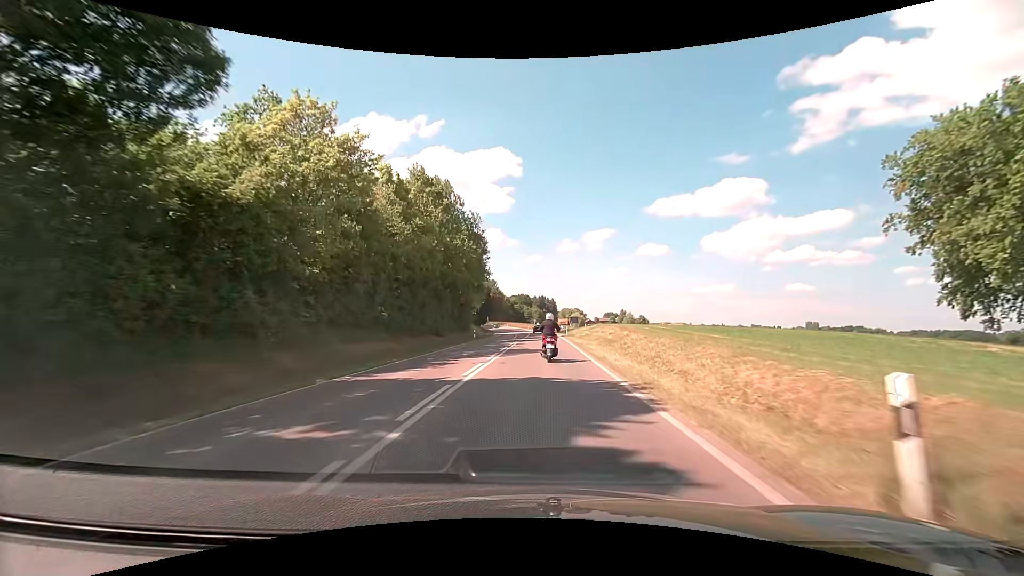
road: secondary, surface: asphalt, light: Day
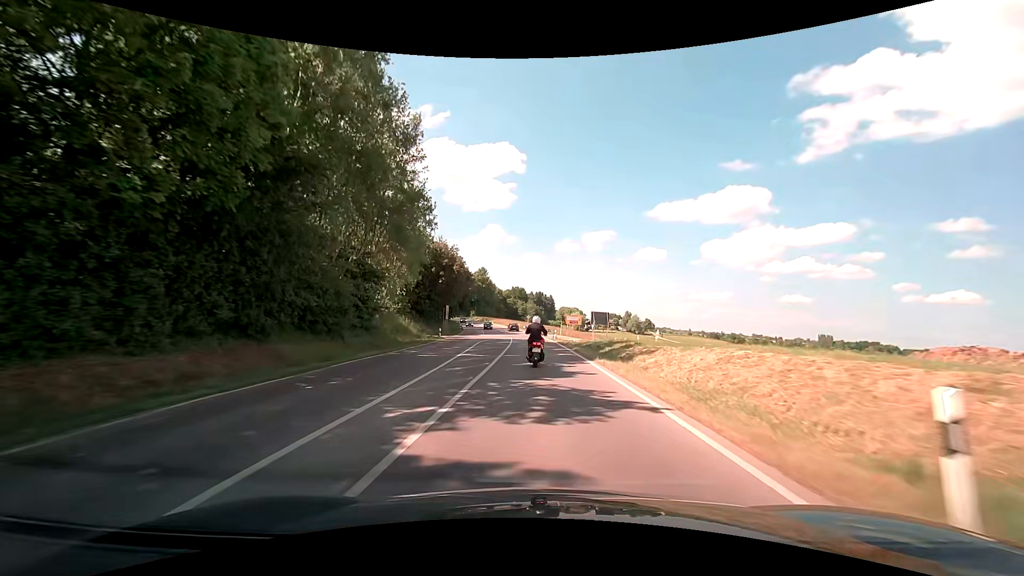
(+0.3, +50.2) m; +1°
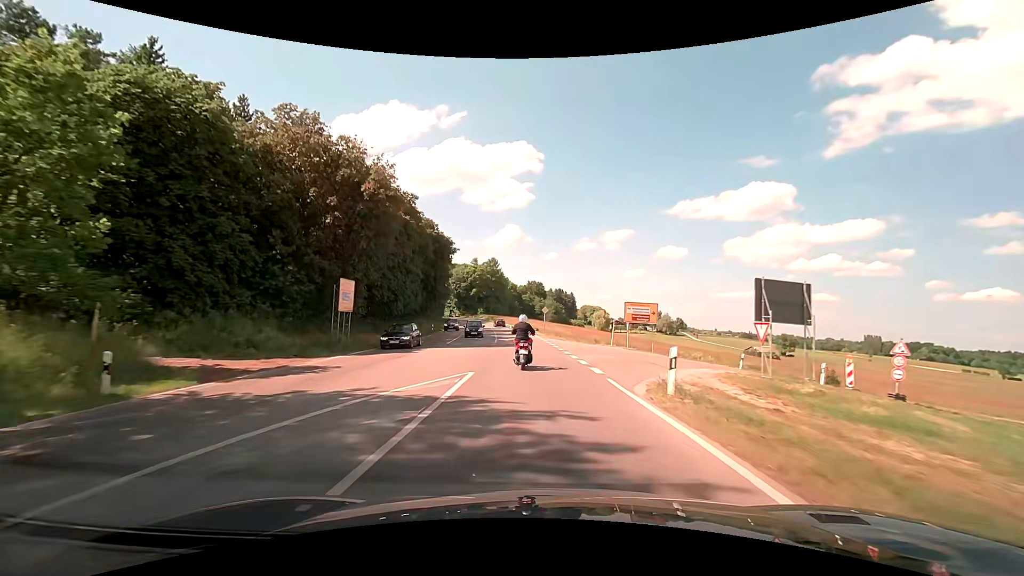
(-0.3, +41.7) m; -2°
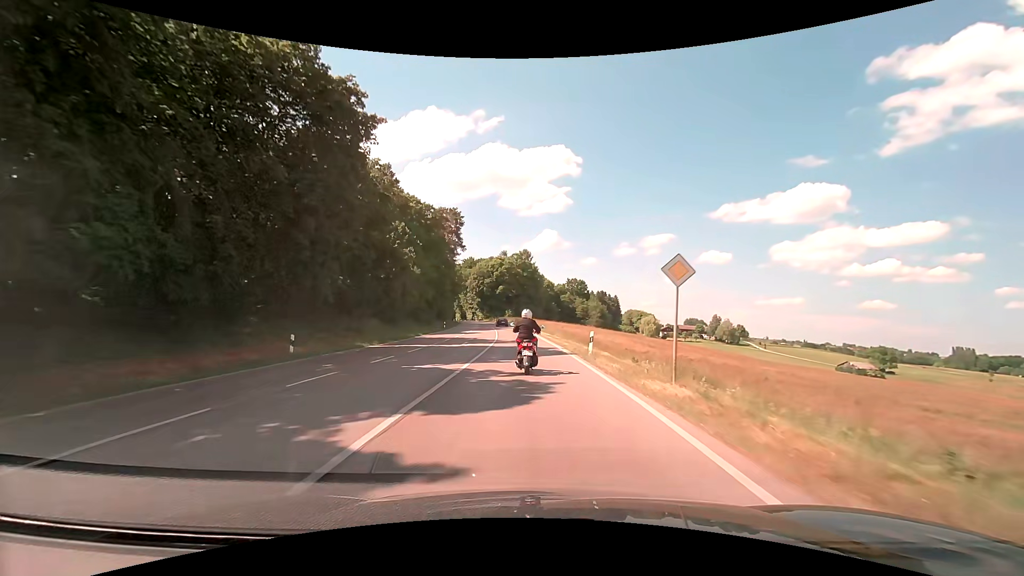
(-1.4, +42.6) m; -4°
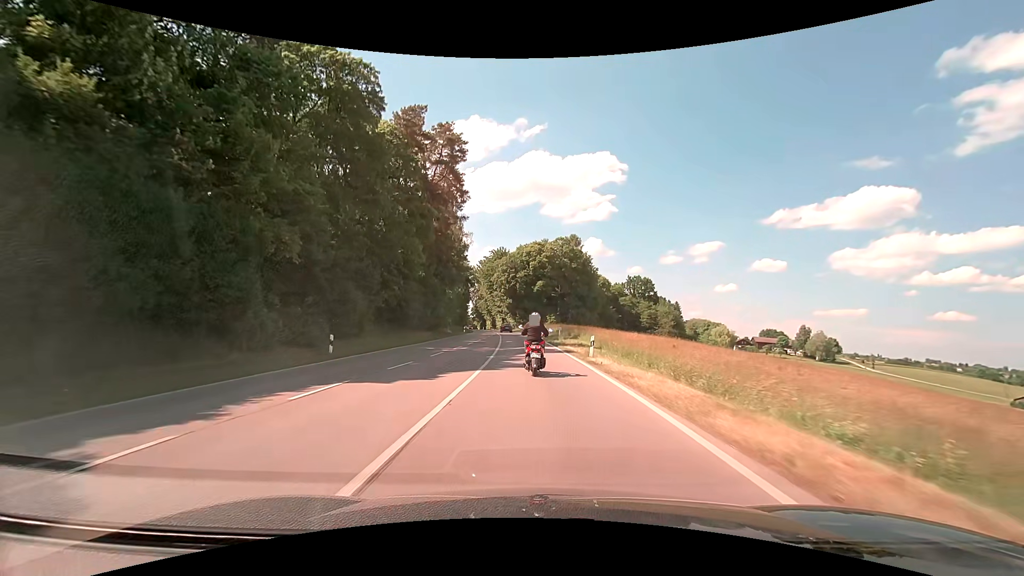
(-2.4, +49.8) m; -5°
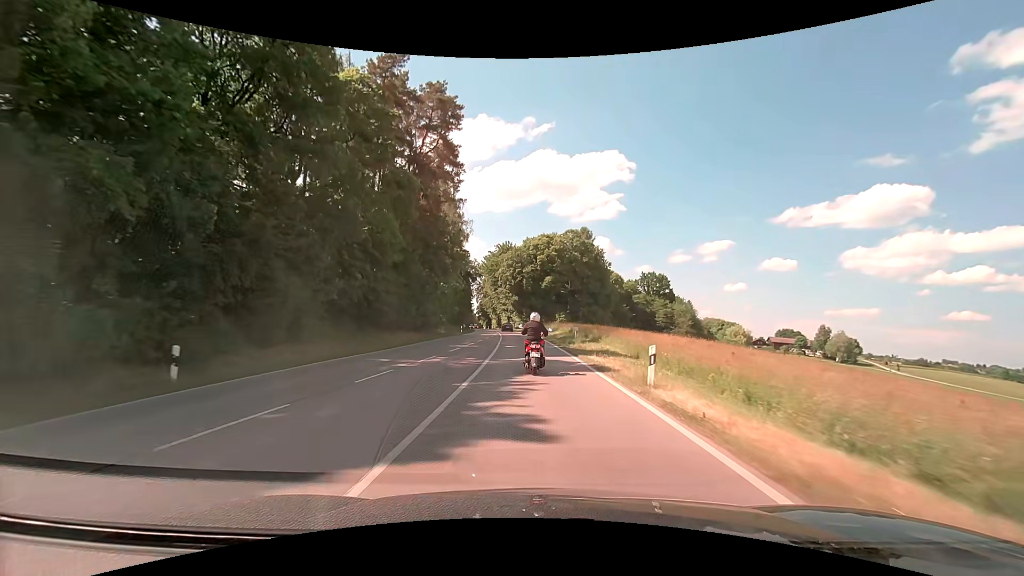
(-0.1, +9.8) m; -1°
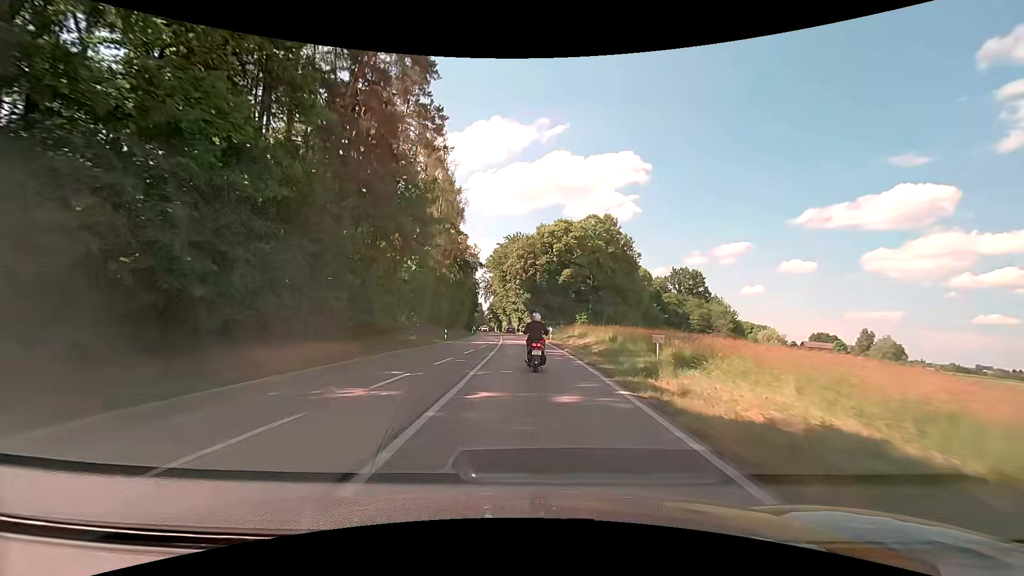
(-0.3, +19.2) m; -2°
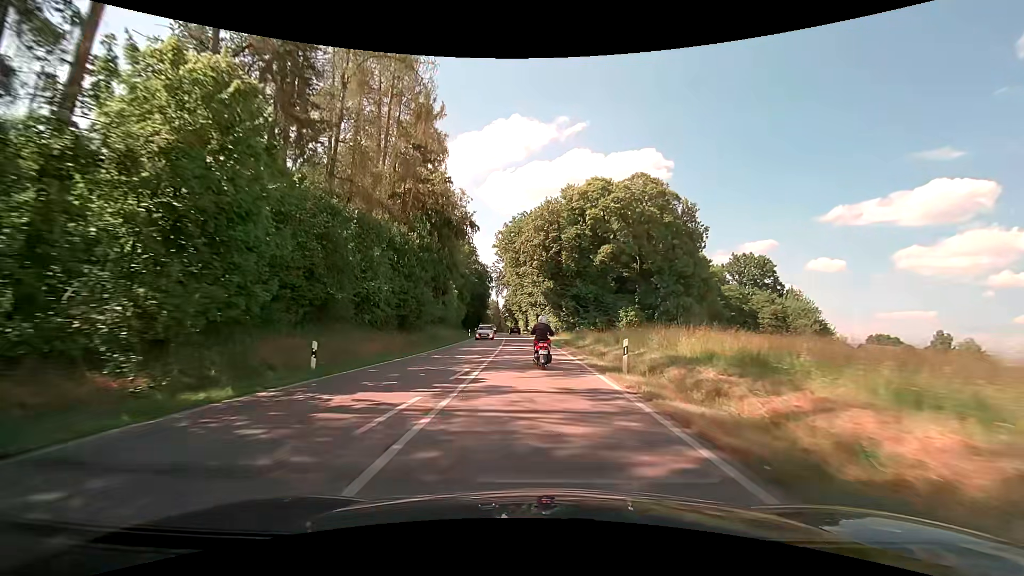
(-0.6, +28.4) m; -2°
(0, +10) (0, +20) (0, +30) (-1, +40) (-1, +50) (-2, +60) (-3, +70) (-4, +80) (-4, +90) (-5, +100) m
